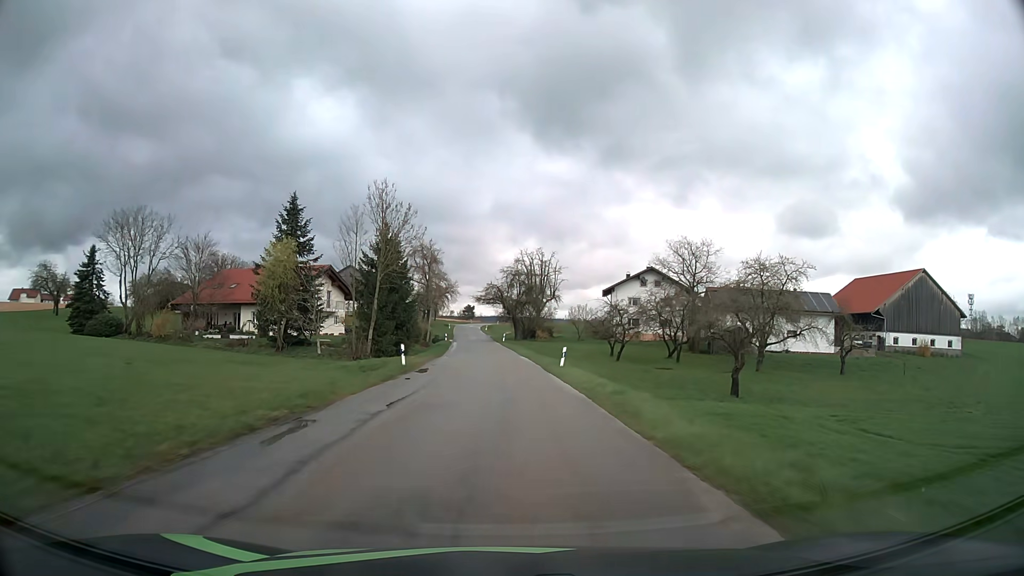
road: tertiary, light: Day
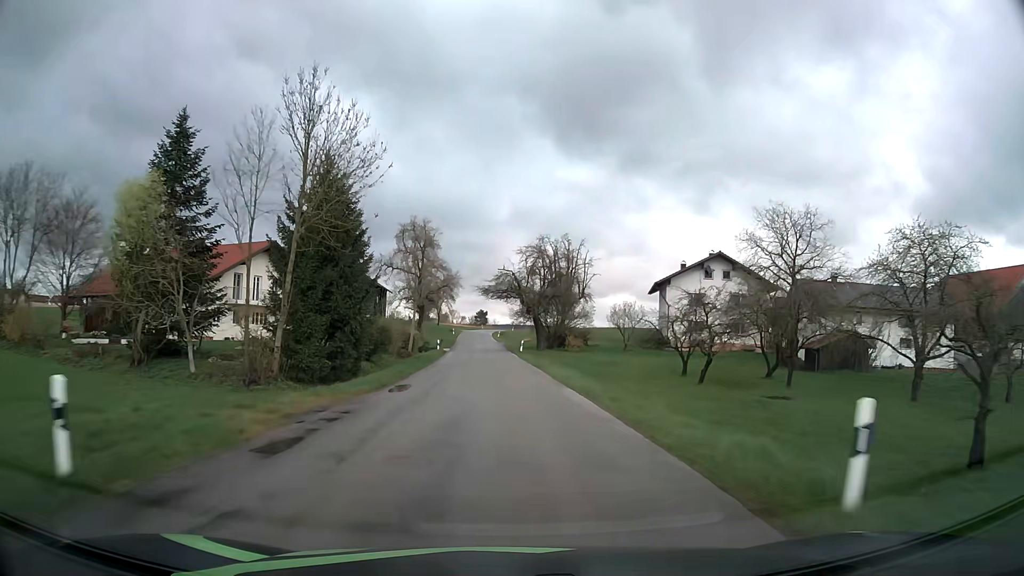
(-0.3, +23.9) m; -1°
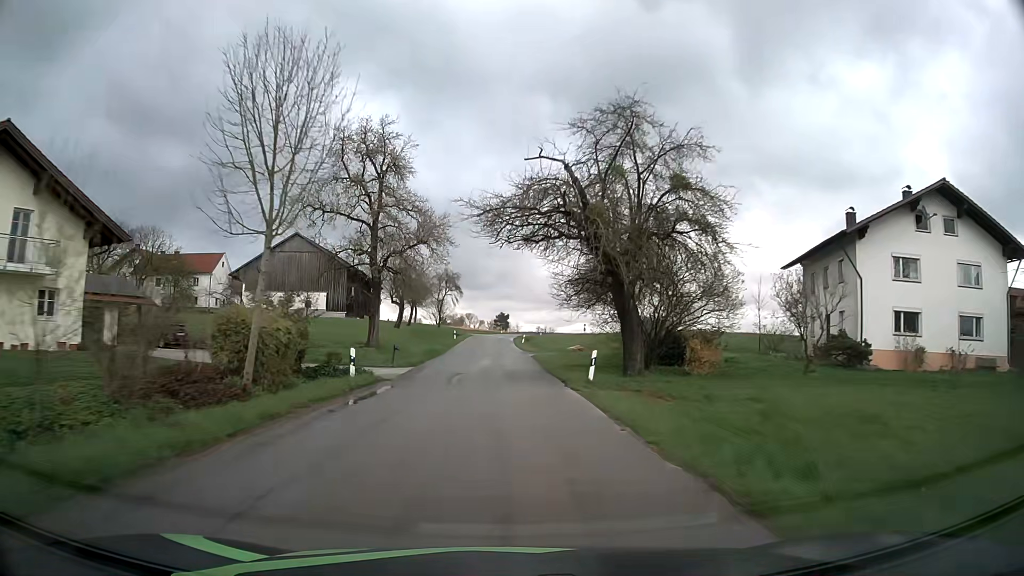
(-0.6, +35.6) m; -1°
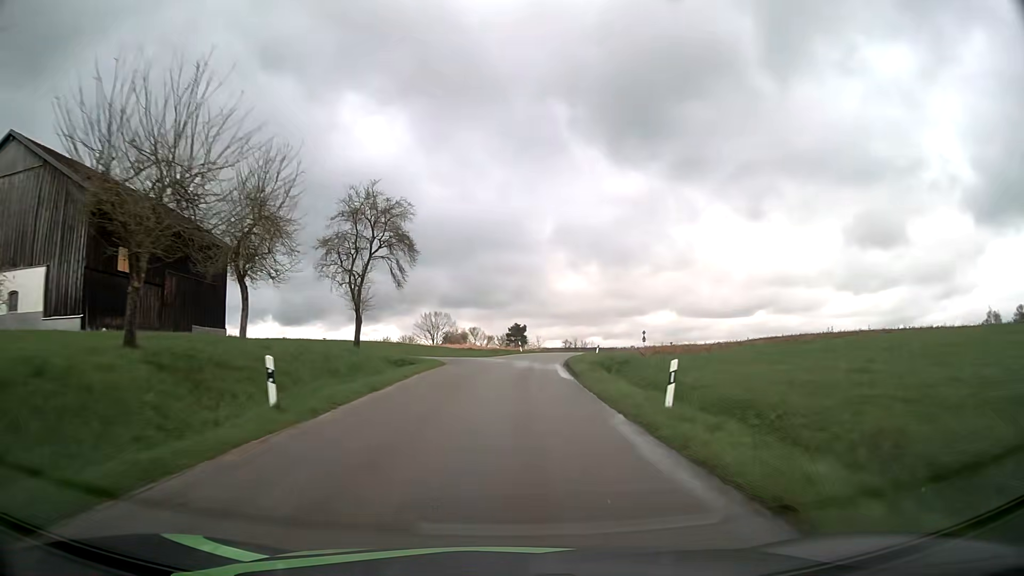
(-1.6, +58.2) m; -2°
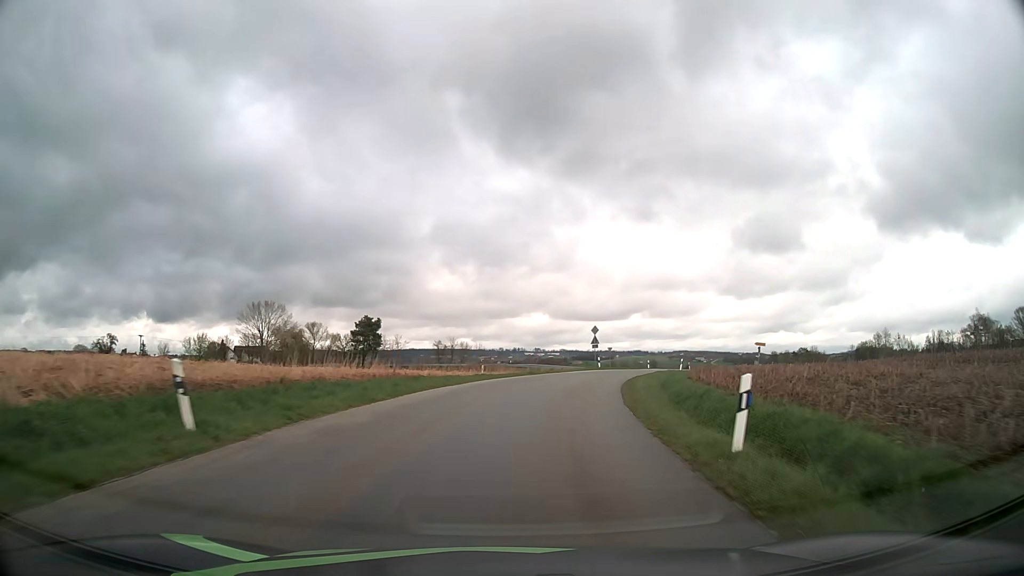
(+3.3, +53.4) m; +11°
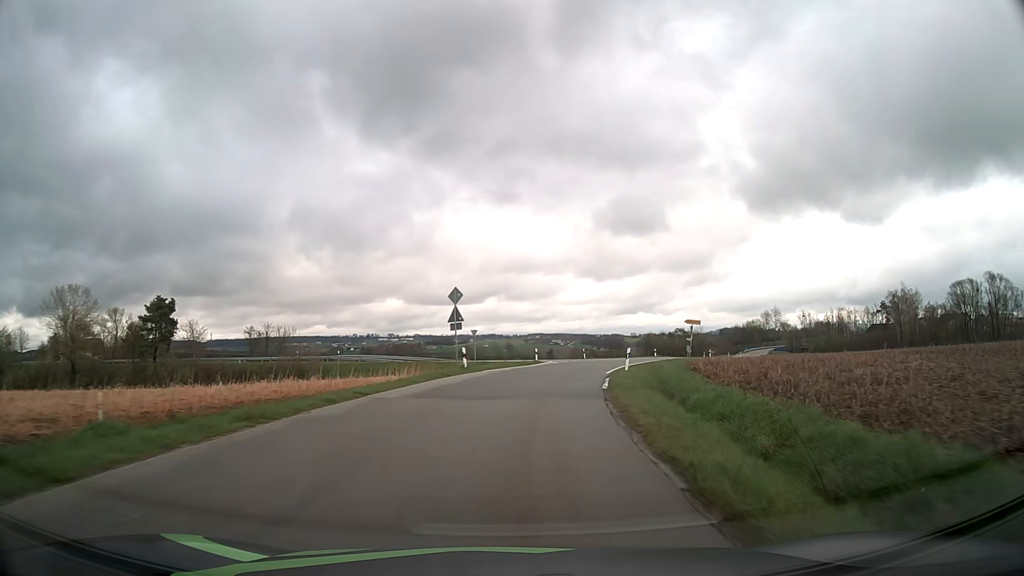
(+3.0, +27.3) m; +13°
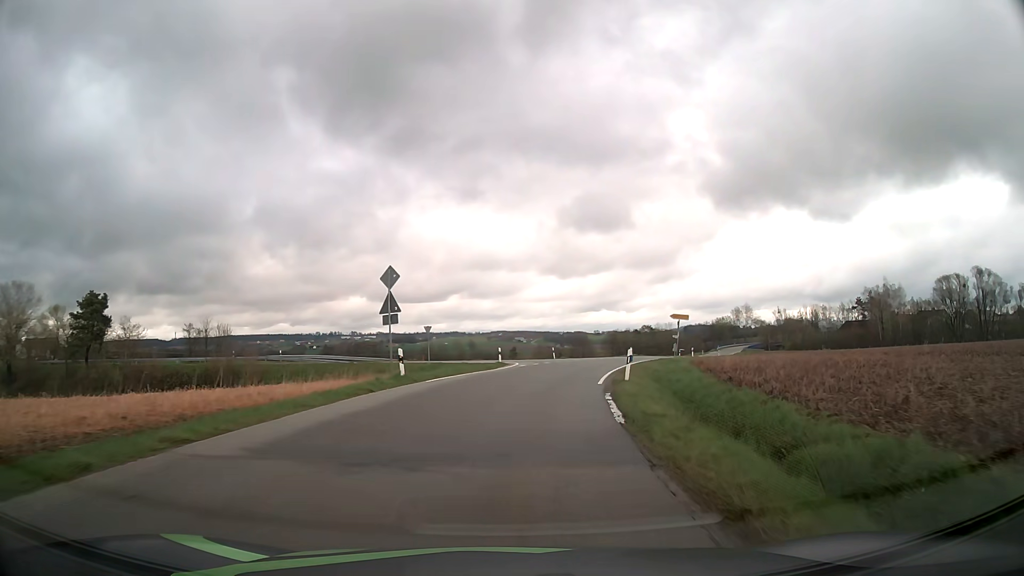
(+0.3, +8.1) m; +3°
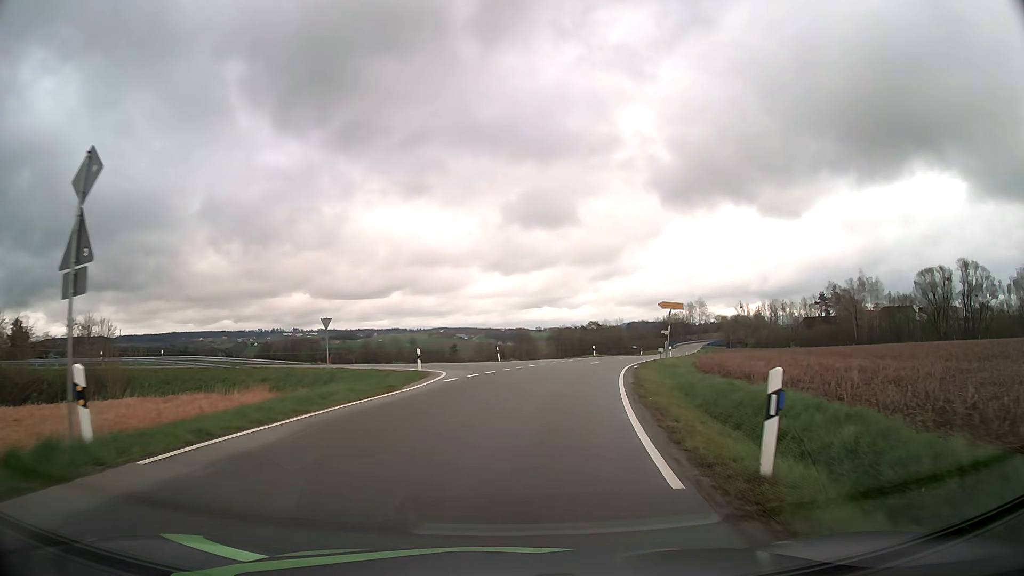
(+0.7, +14.4) m; +5°
(0, +10) (+2, +20) (+2, +30) (-2, +39) (-10, +44) (-19, +47) (-29, +49) (-39, +52) (-49, +54) (-58, +56) m
